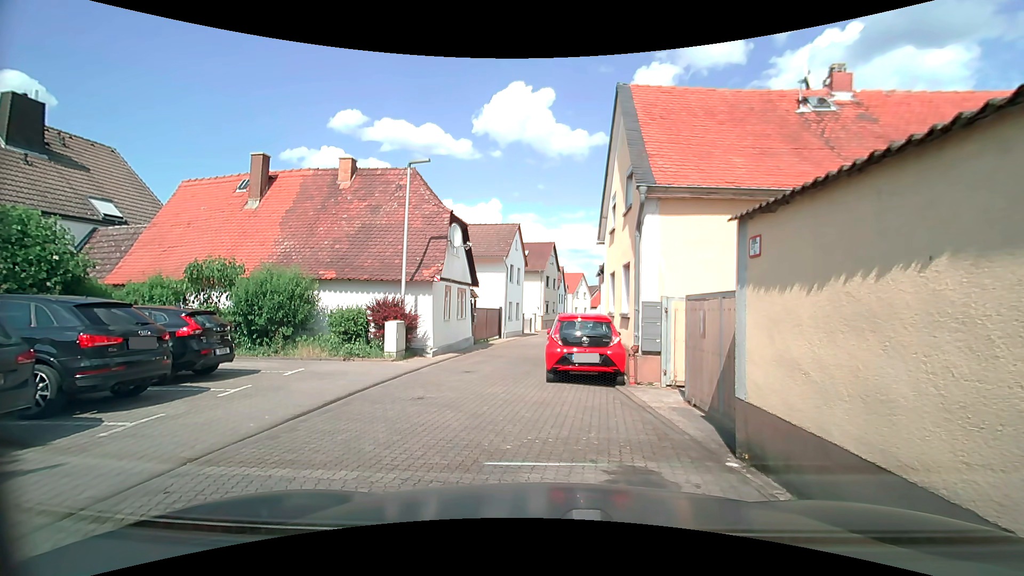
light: Day
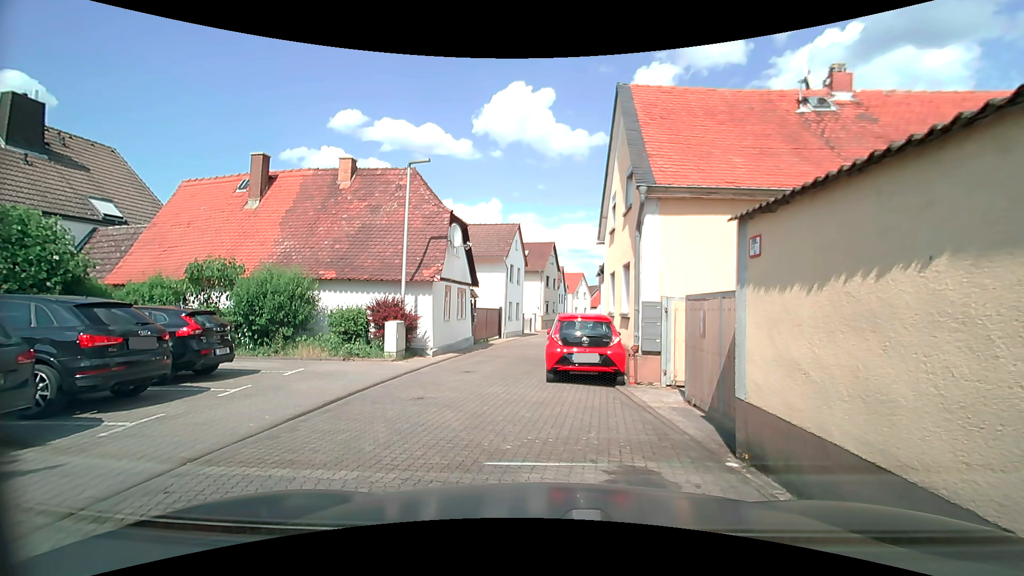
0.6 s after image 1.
(0.0, 0.0) m; 0°
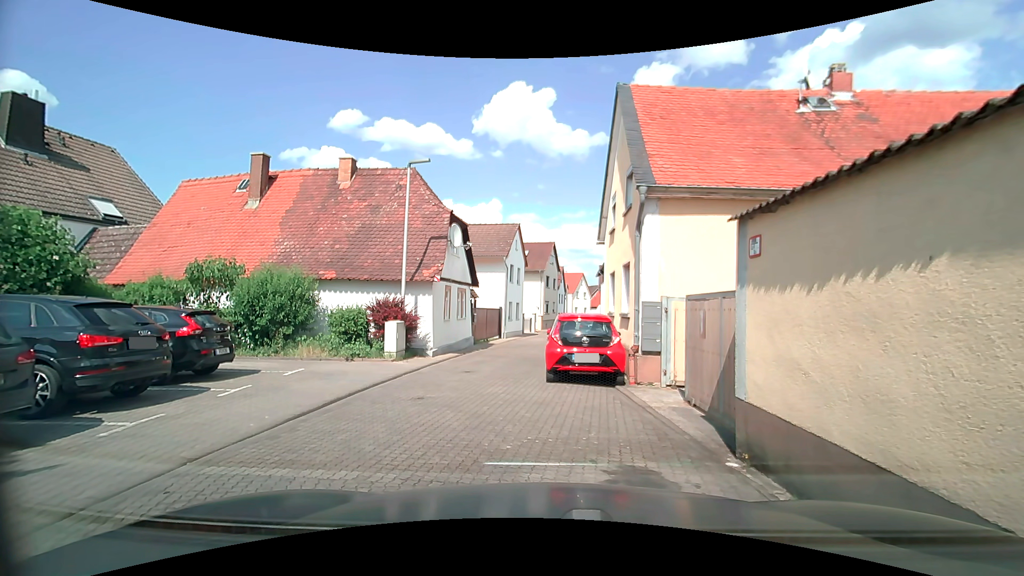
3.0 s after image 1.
(0.0, 0.0) m; 0°
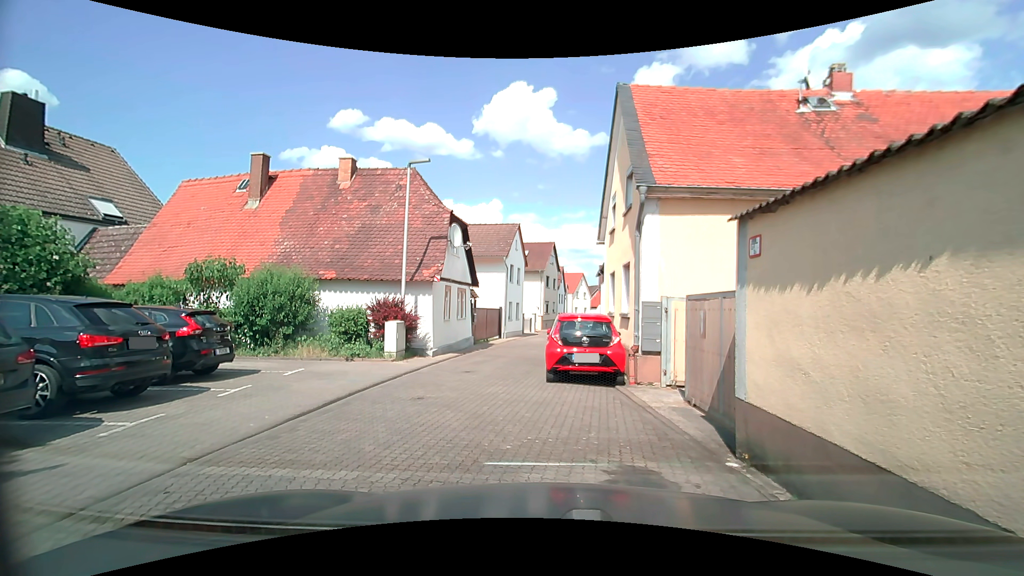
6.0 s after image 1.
(0.0, 0.0) m; 0°
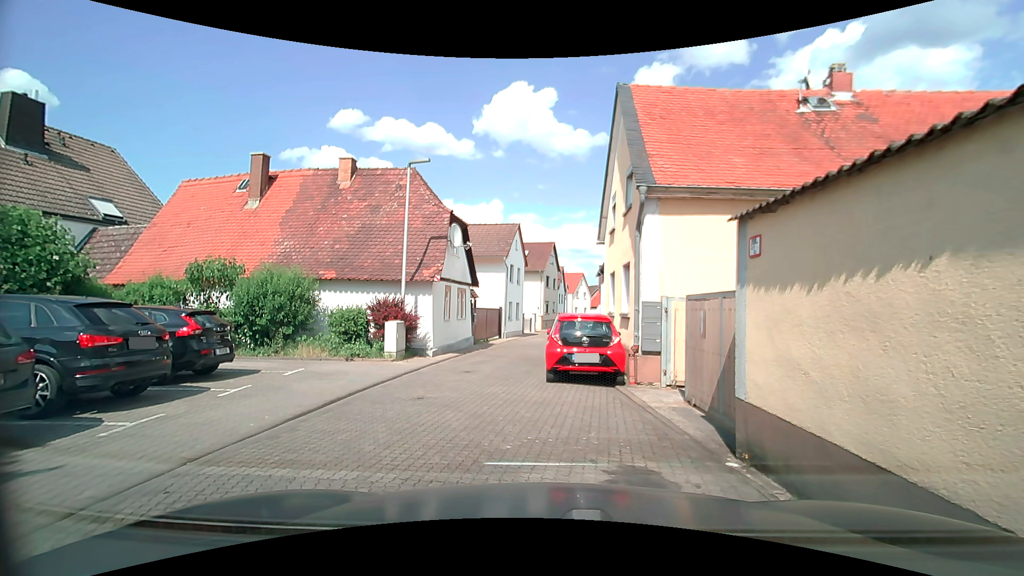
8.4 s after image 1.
(0.0, 0.0) m; 0°
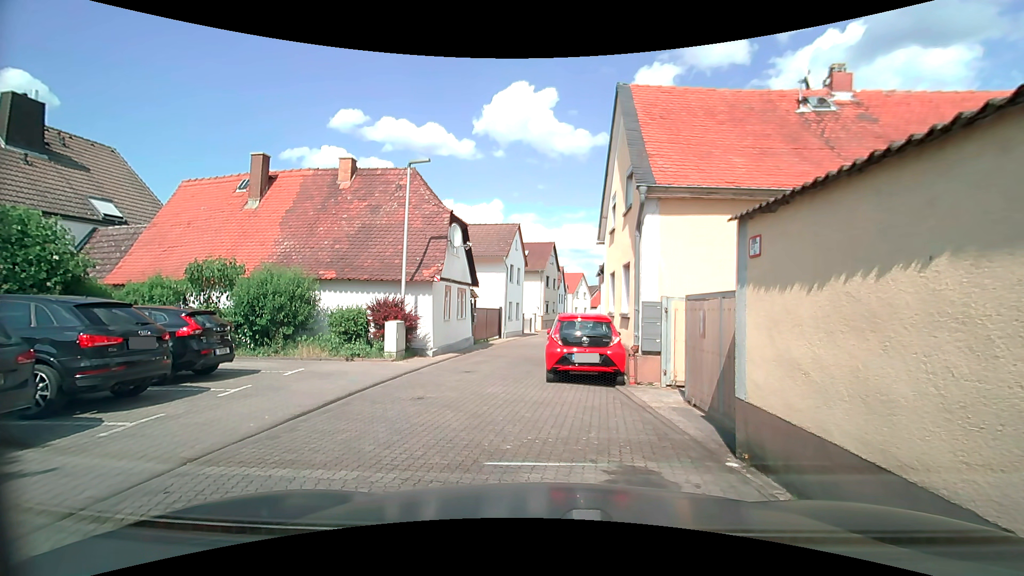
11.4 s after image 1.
(0.0, 0.0) m; 0°
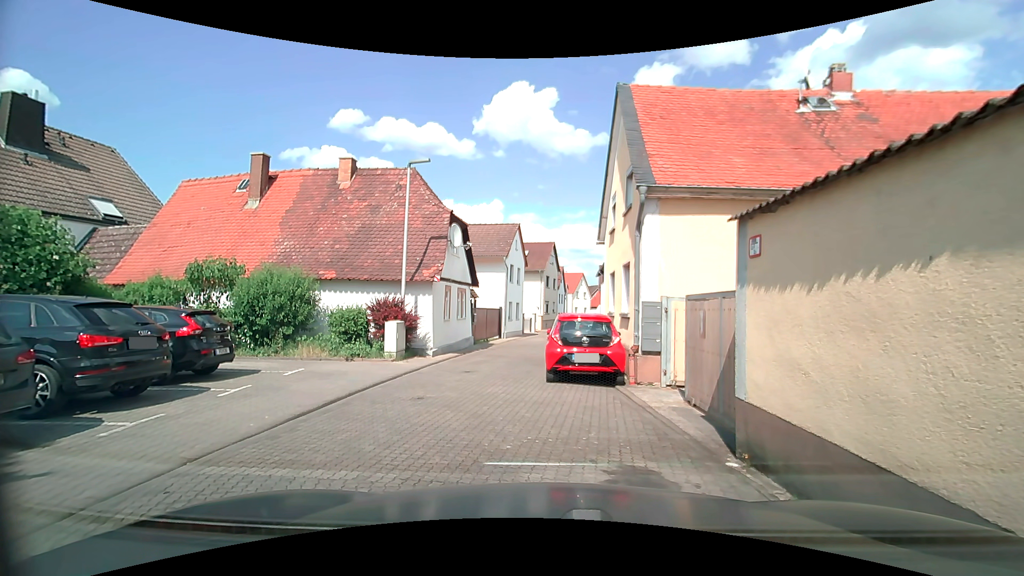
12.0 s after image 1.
(0.0, 0.0) m; 0°
